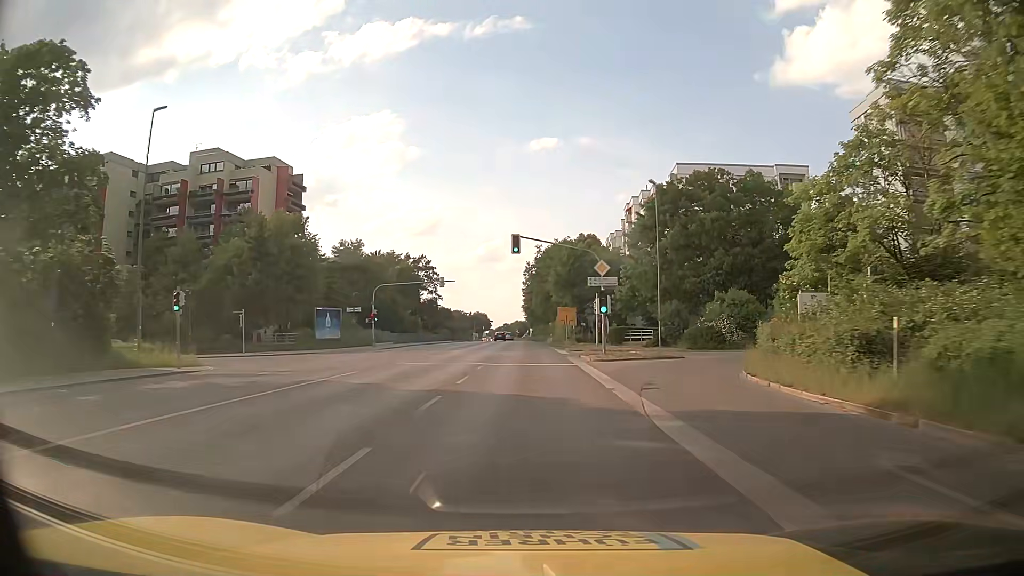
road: secondary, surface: asphalt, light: Day
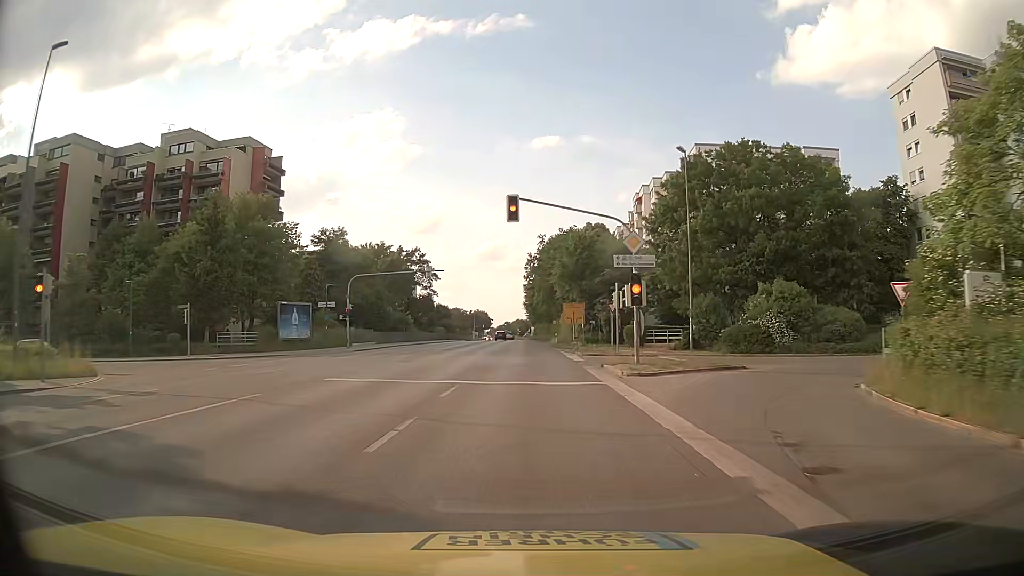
(0.0, +9.5) m; 0°
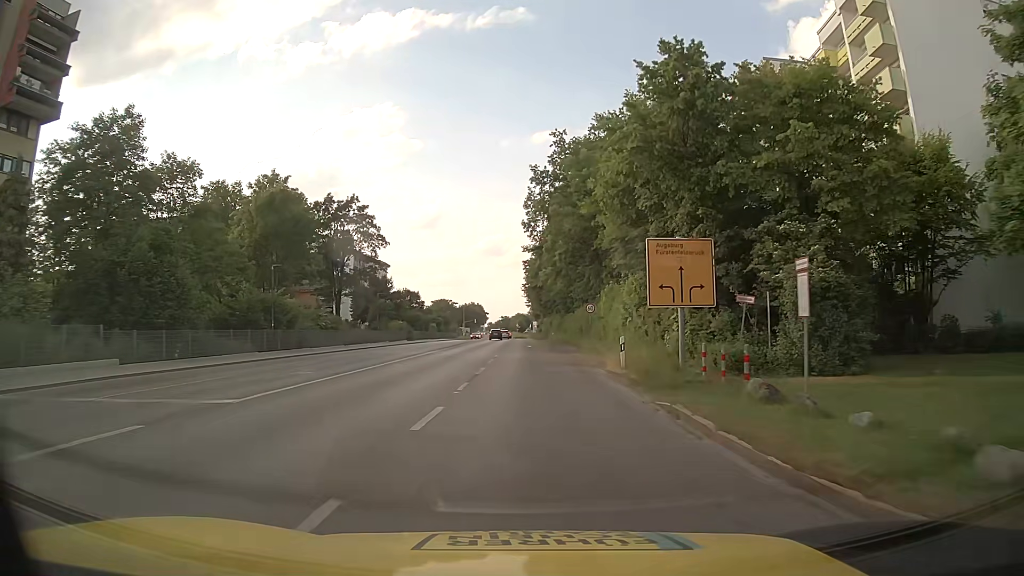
(-0.2, +47.1) m; 0°
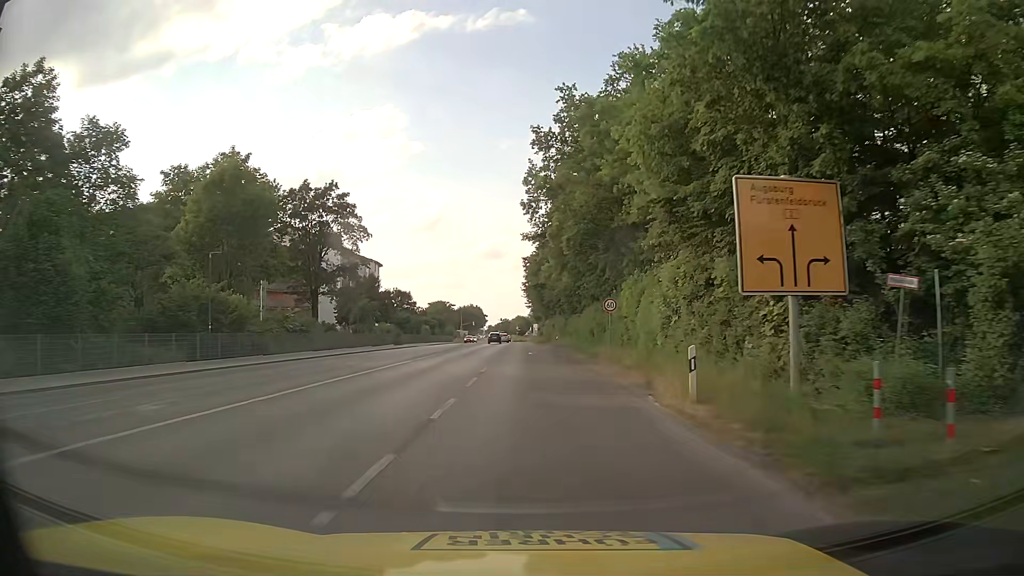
(0.0, +9.1) m; 0°
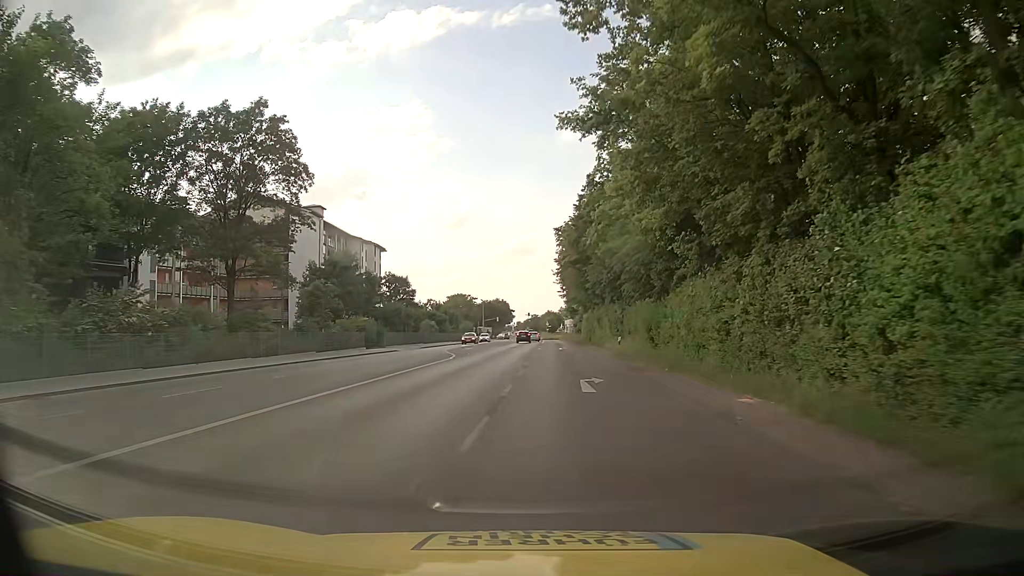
(-0.6, +26.7) m; -3°
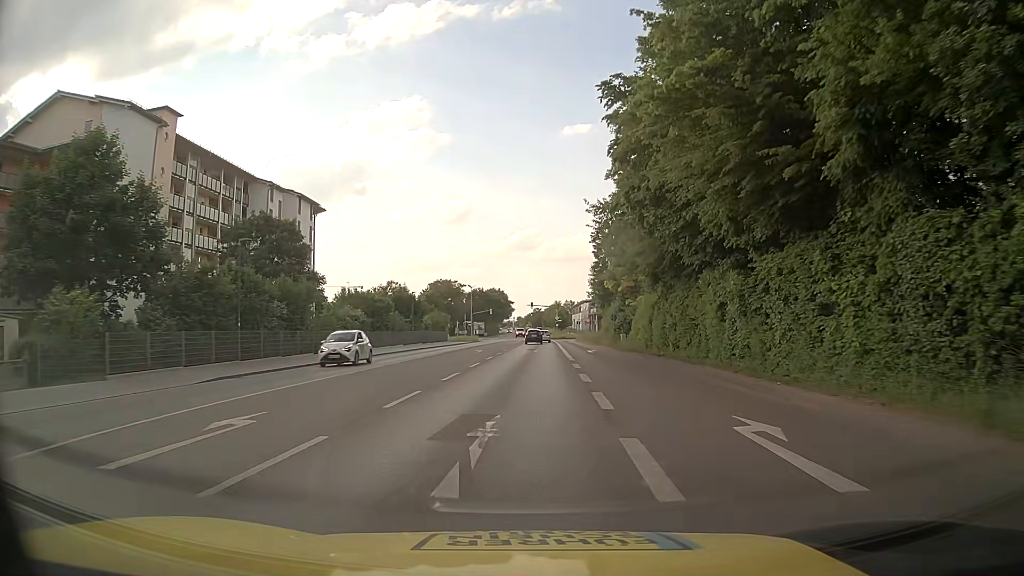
(-0.1, +44.3) m; 0°
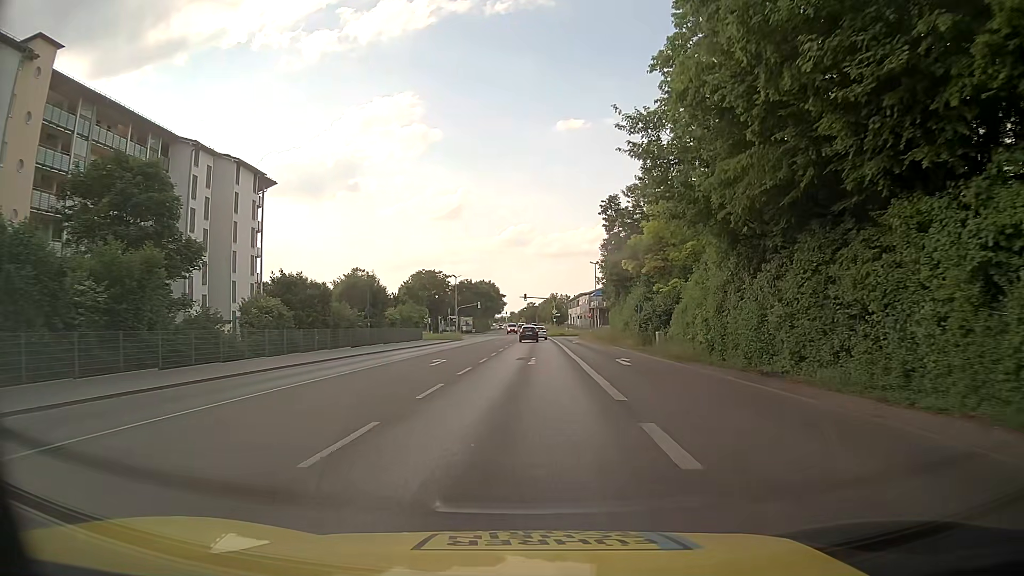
(+0.1, +16.9) m; +1°
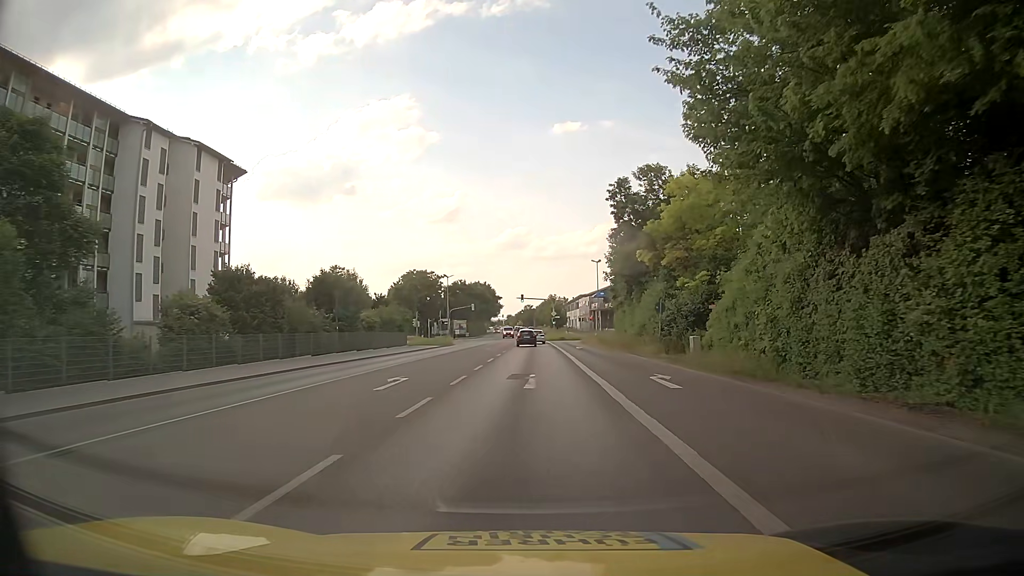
(0.0, +8.2) m; 0°
